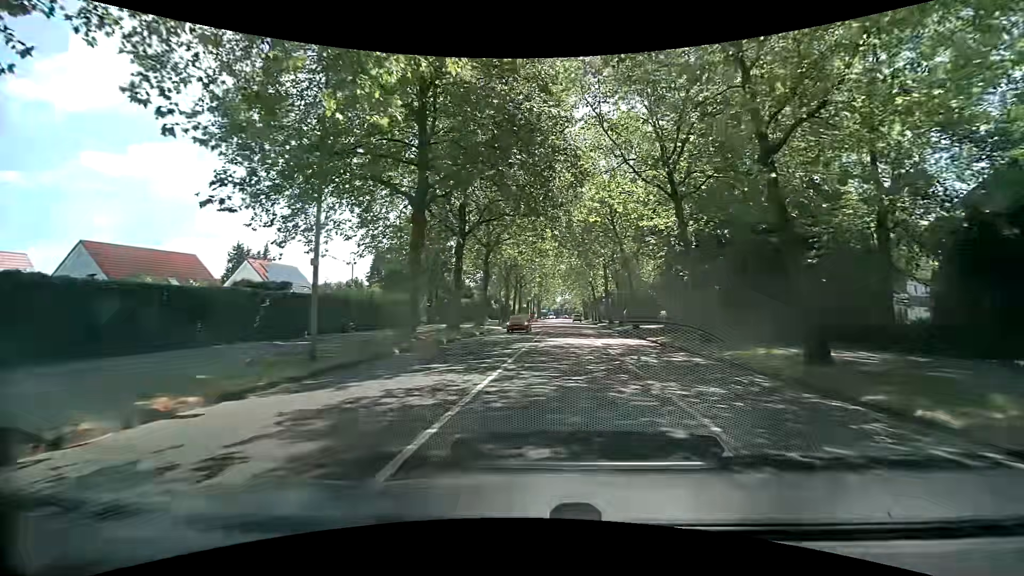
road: secondary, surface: asphalt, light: Day
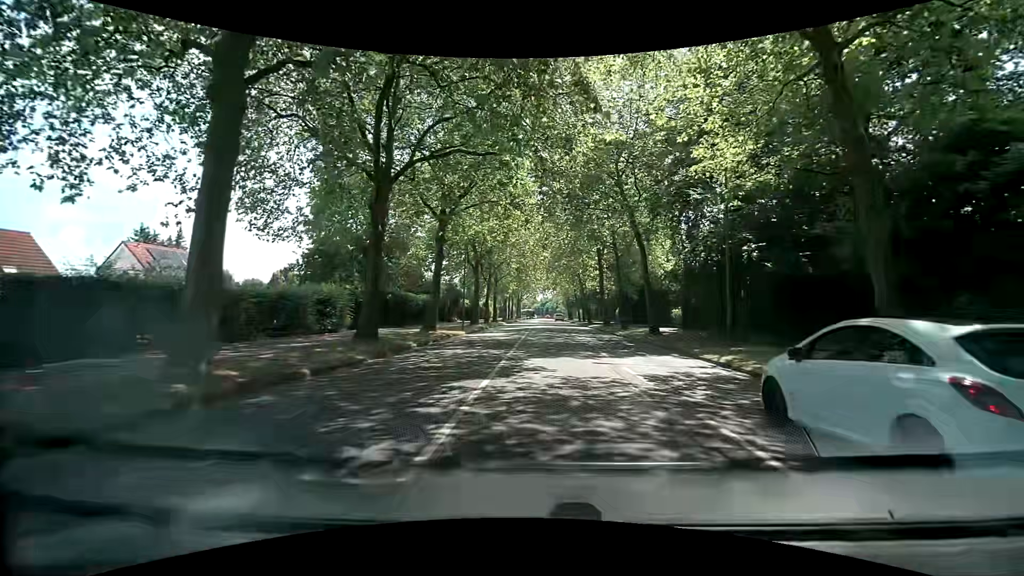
(+0.1, +13.5) m; +2°
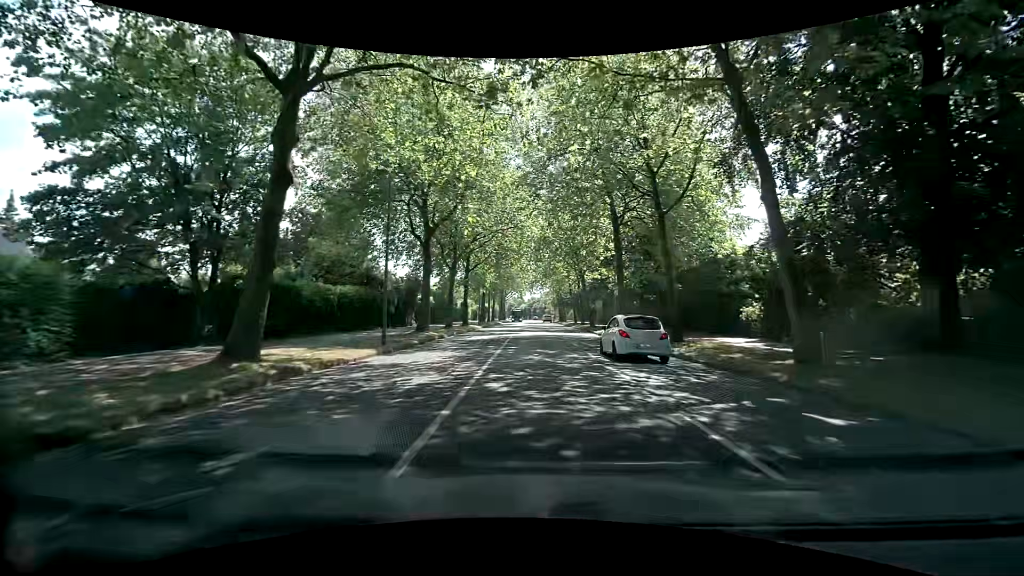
(0.0, +18.0) m; +1°
(0, +10) (0, +20) (0, +30) (0, +40) (-1, +50) (-1, +60) (-1, +70) (-1, +80) (-1, +90) (-1, +100) m
